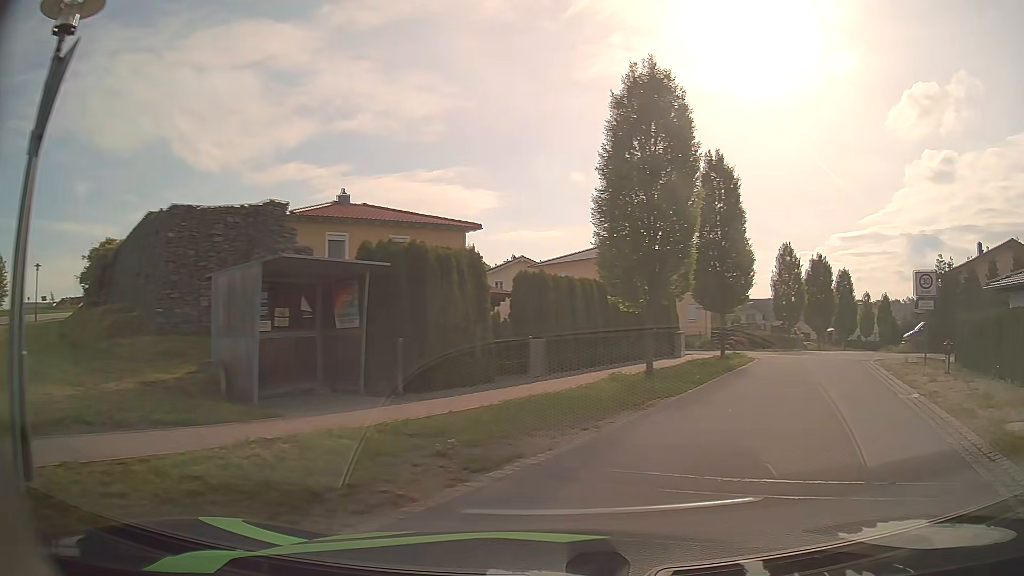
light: Day
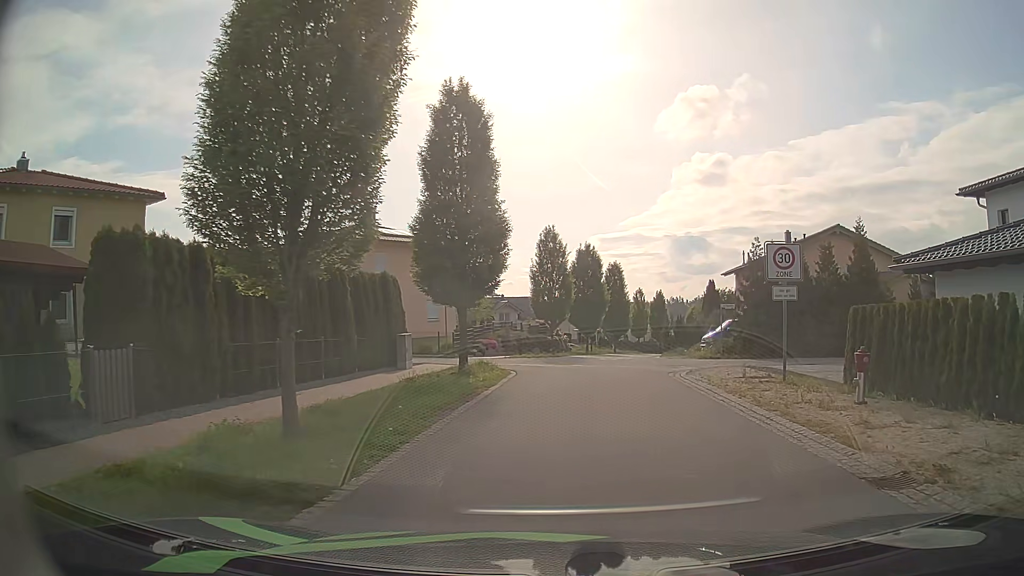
(+1.8, +8.4) m; +20°
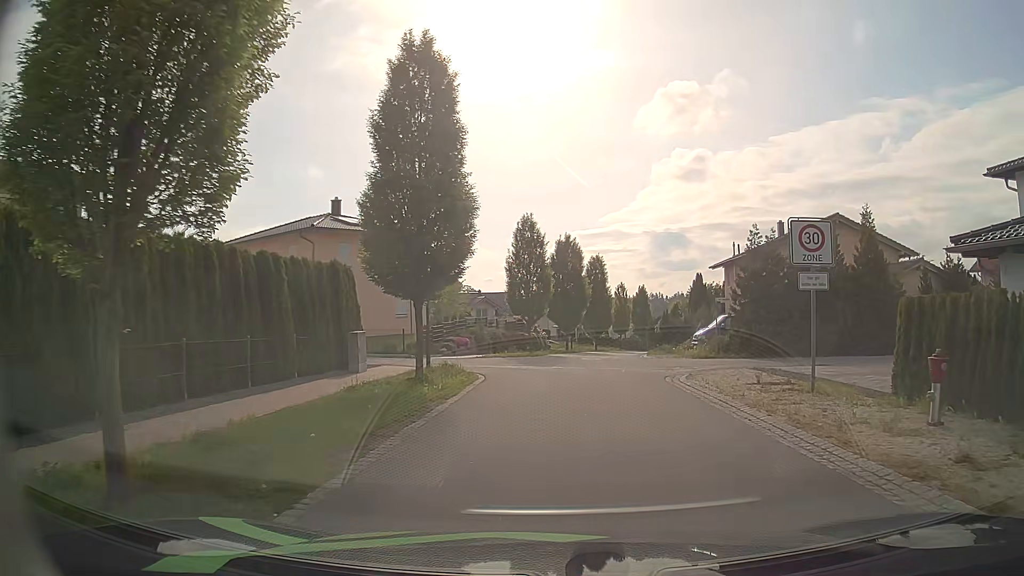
(0.0, +3.1) m; +2°
